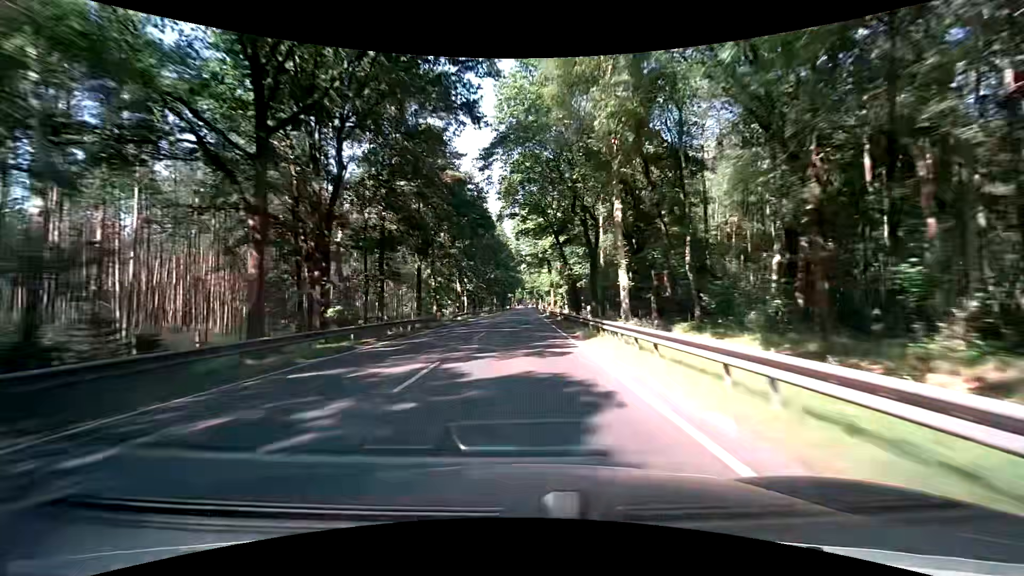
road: primary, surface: asphalt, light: Day
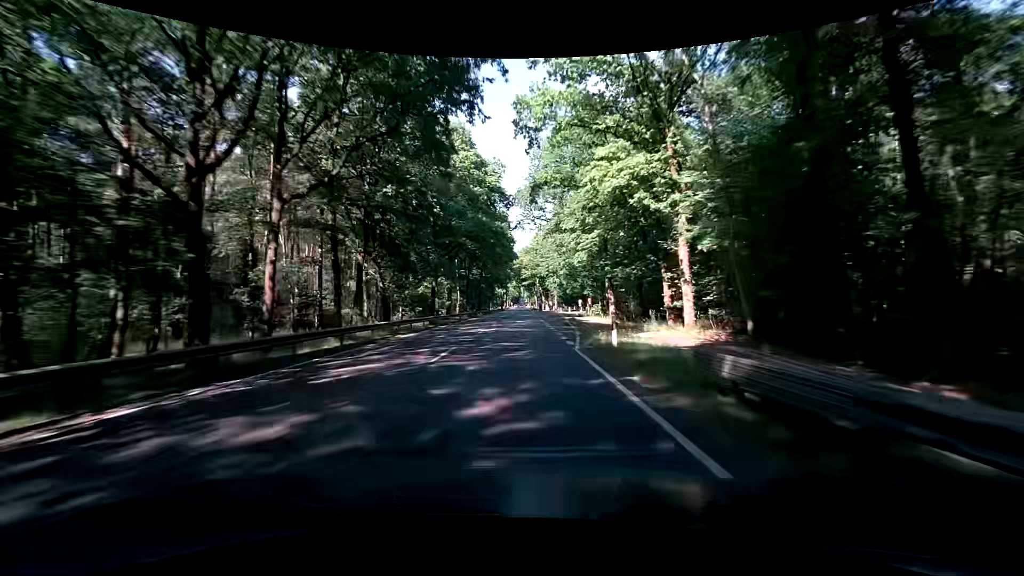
(+0.8, +79.9) m; 0°
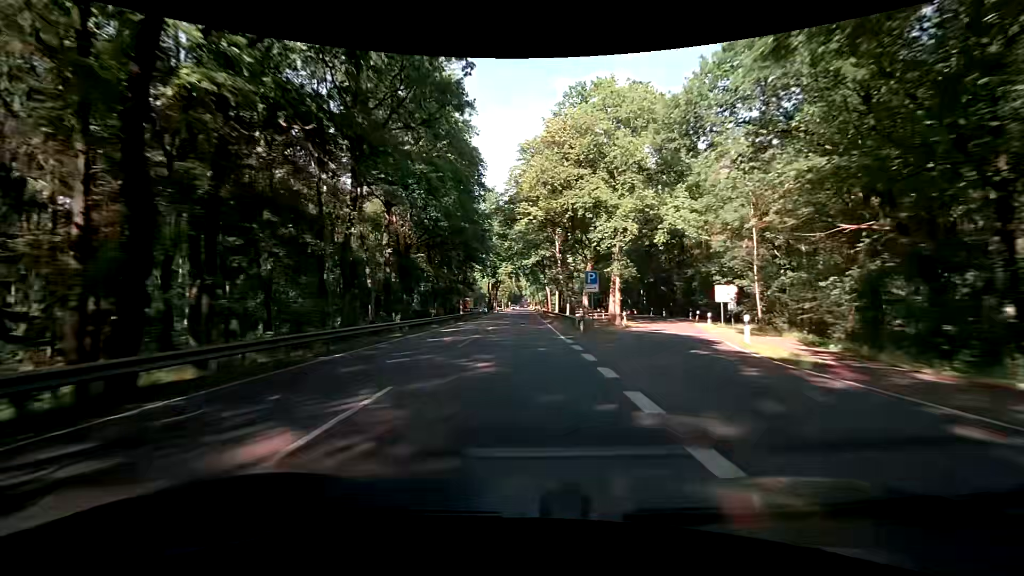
(+0.1, +79.6) m; -1°
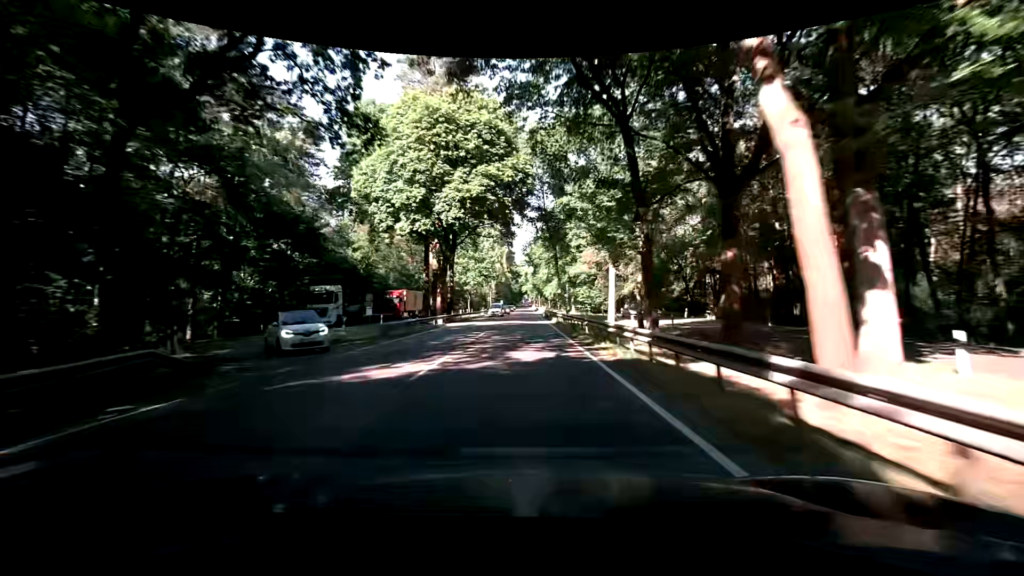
(+0.7, +79.5) m; +1°
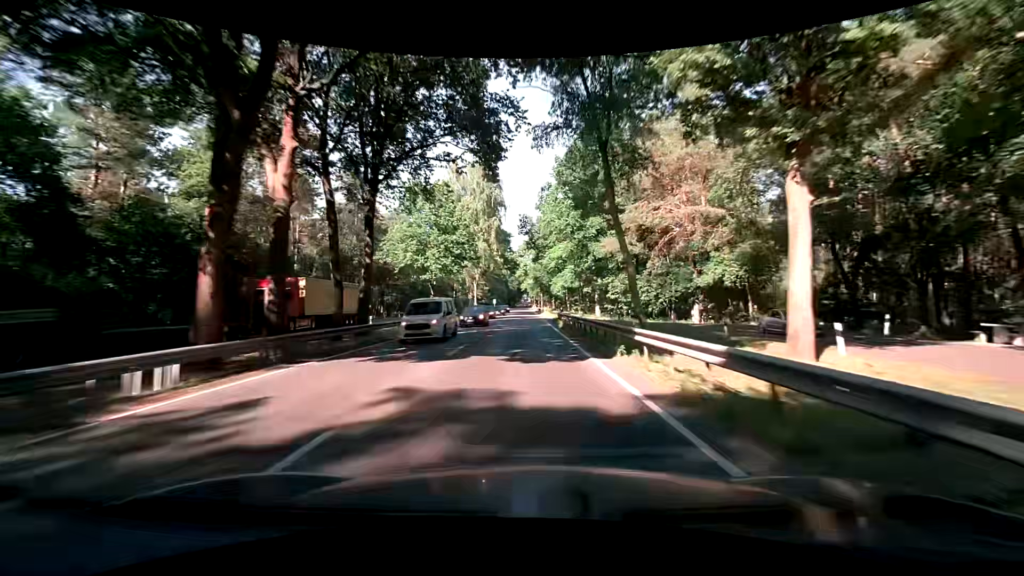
(-0.1, +31.7) m; 0°
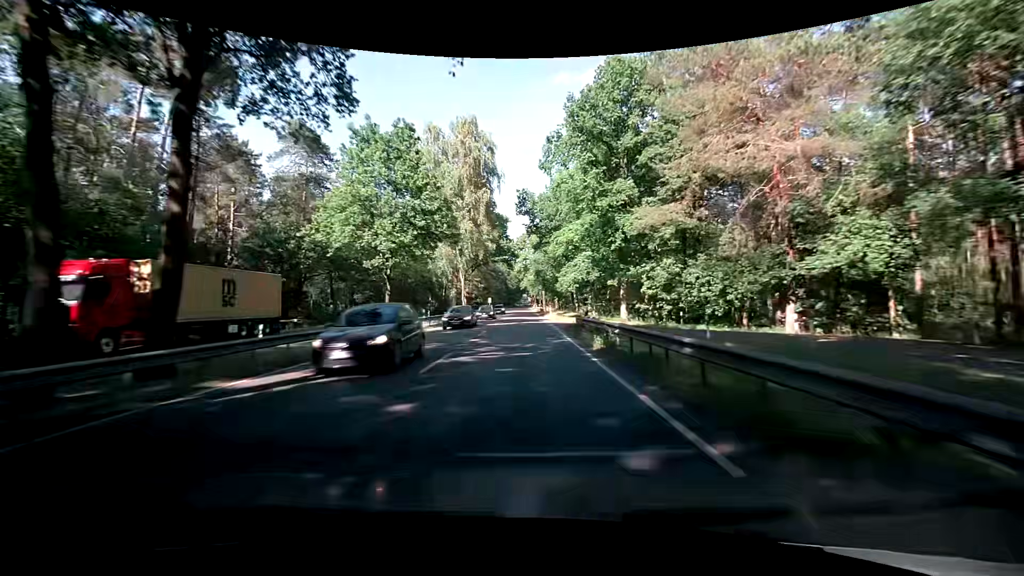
(0.0, +15.8) m; -1°
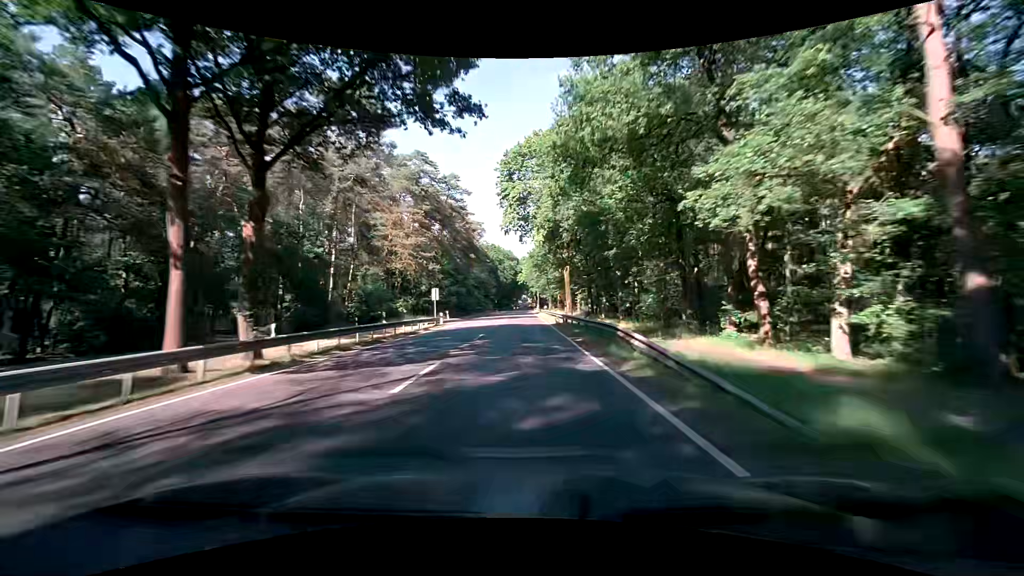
(+0.4, +63.2) m; 0°
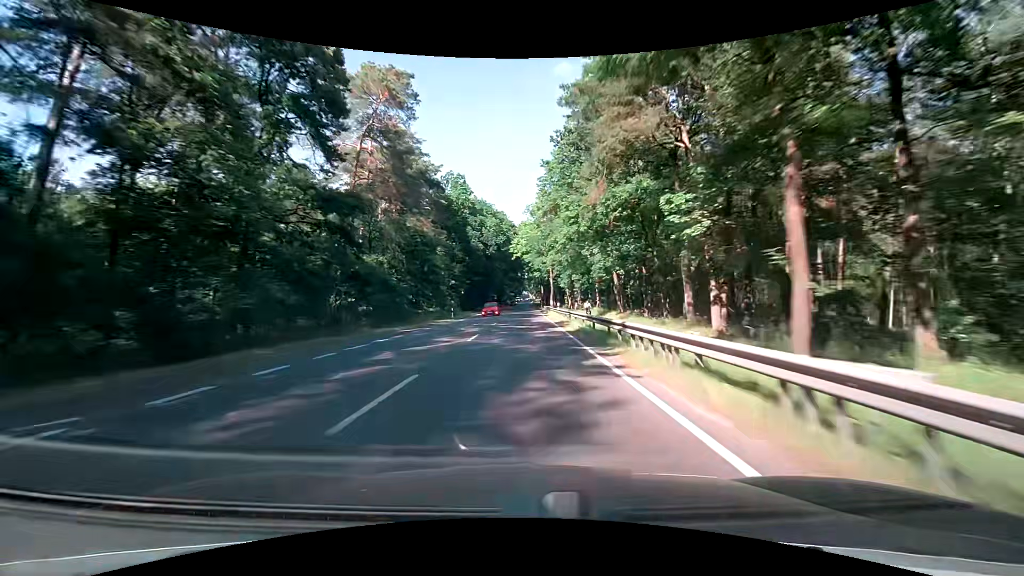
(0.0, +75.5) m; 0°
(0, +10) (0, +20) (0, +30) (0, +40) (0, +50) (0, +60) (0, +70) (-1, +80) (-1, +90) (-1, +100) m
